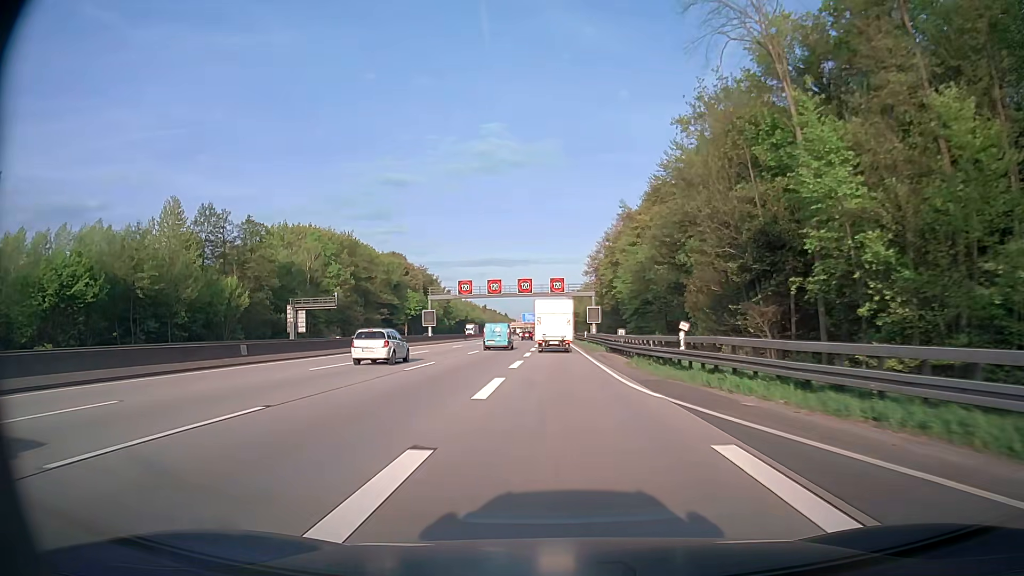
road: motorway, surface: asphalt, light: Day
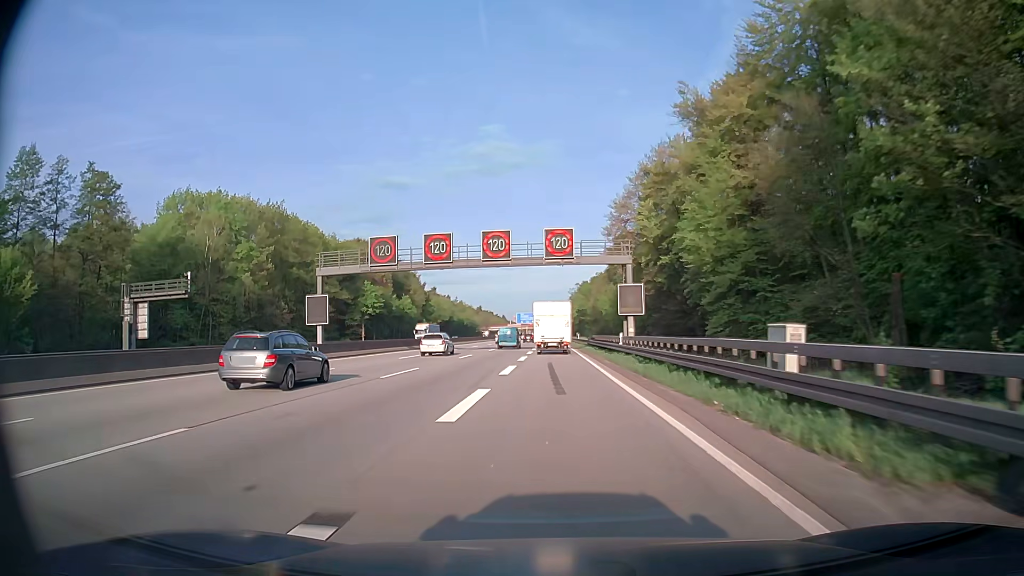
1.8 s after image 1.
(+0.1, +39.1) m; 0°
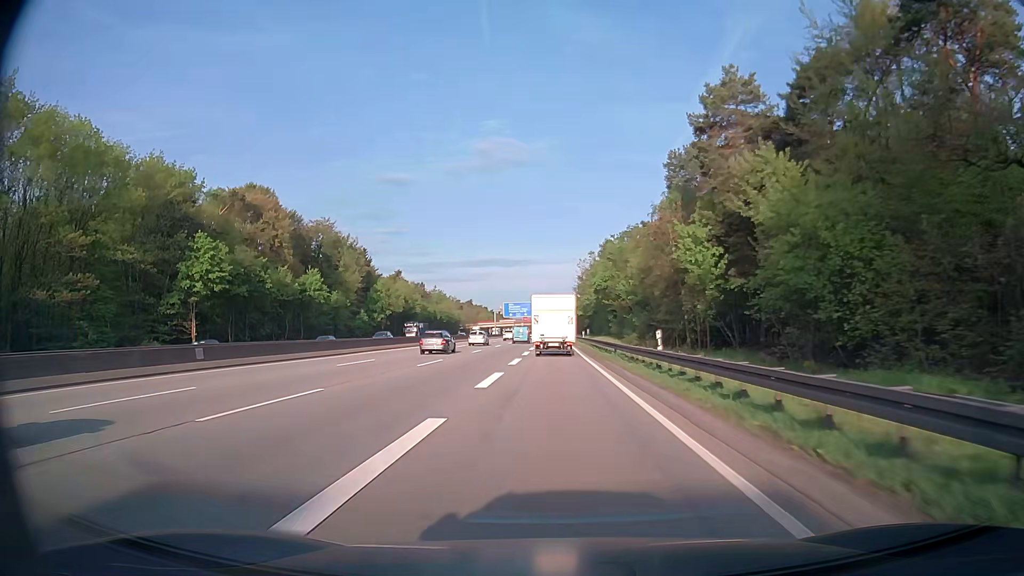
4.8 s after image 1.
(-0.2, +65.8) m; 0°
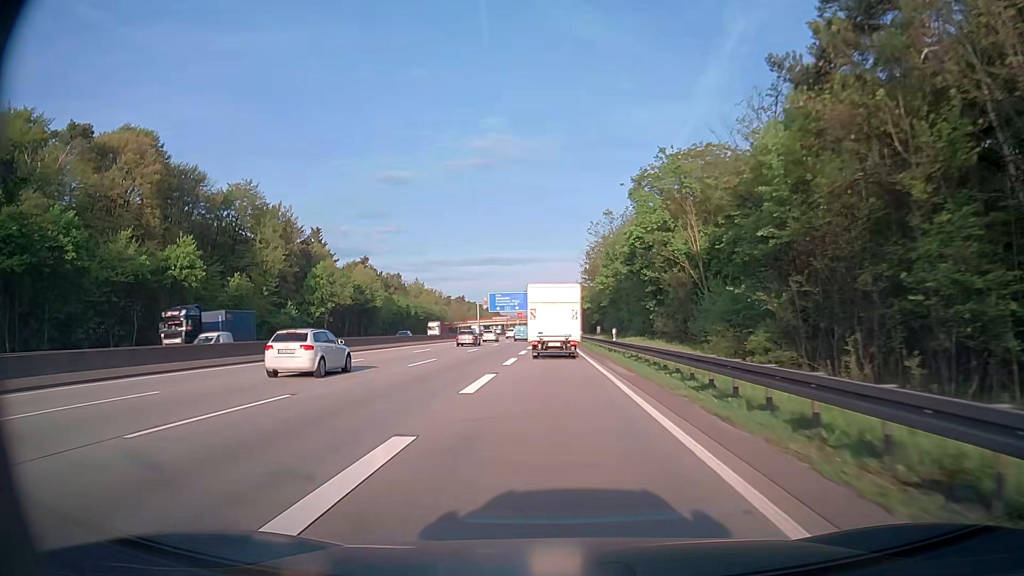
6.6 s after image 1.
(0.0, +37.6) m; 0°
(0, +10) (0, +20) (0, +30) (0, +40) (0, +50) (0, +60) (0, +70) (0, +80) (0, +90) (0, +100) m
